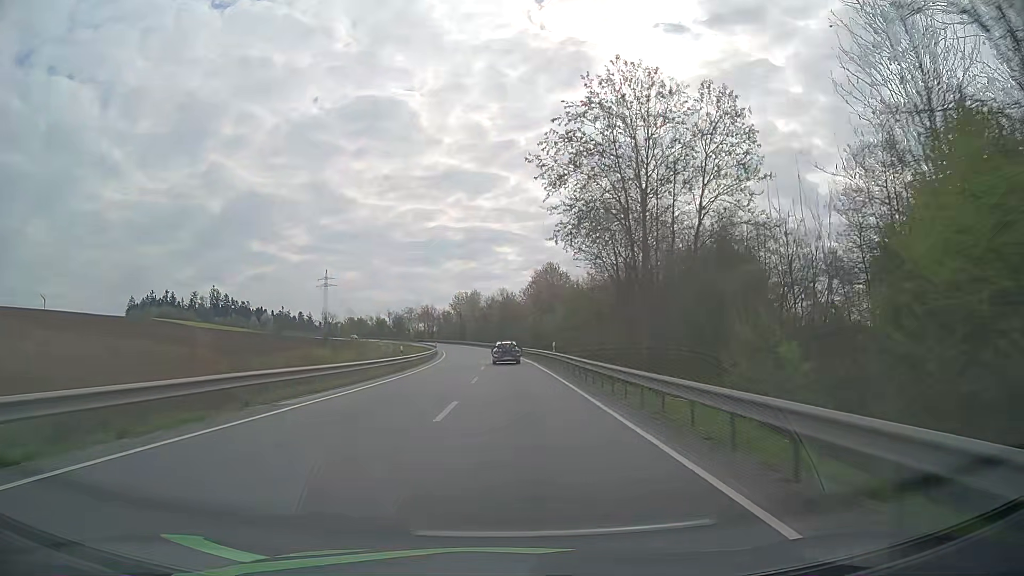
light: Day
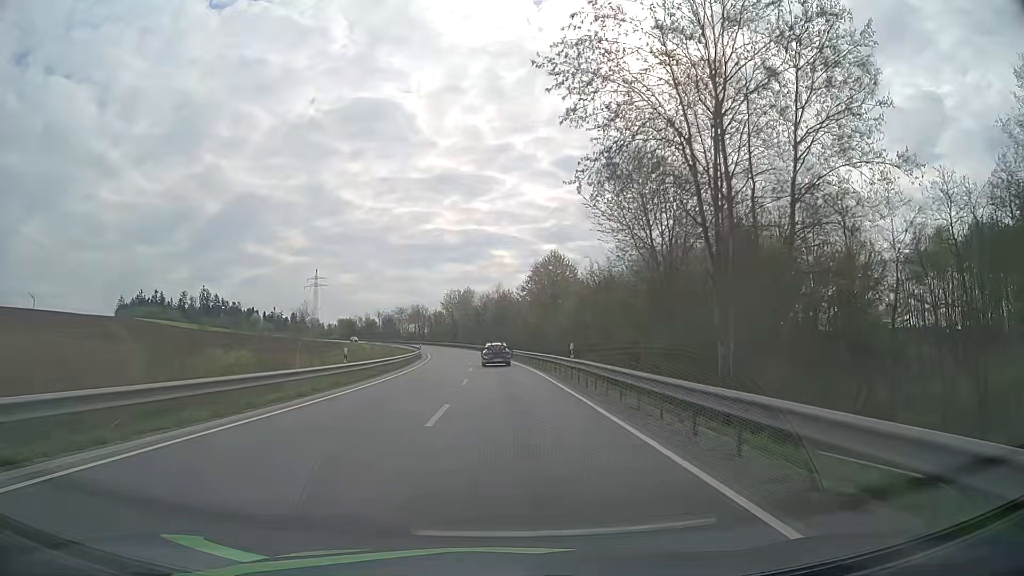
(+0.1, +12.6) m; 0°
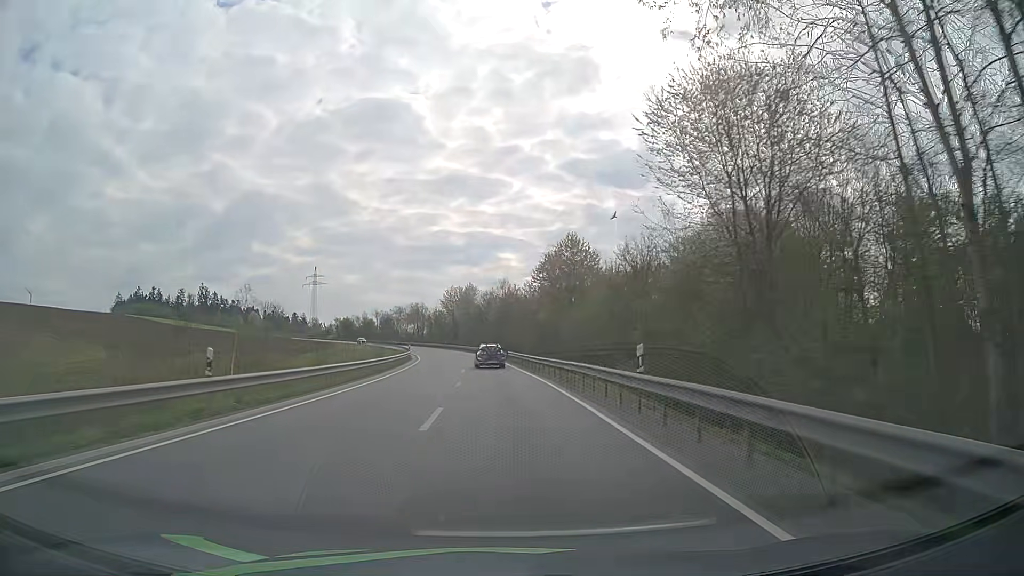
(0.0, +12.6) m; 0°
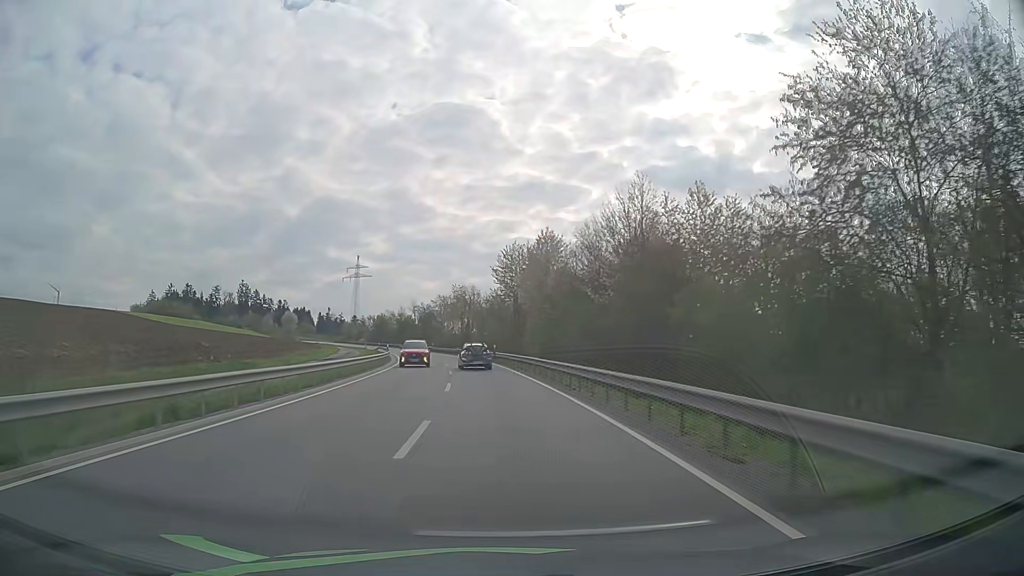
(-2.8, +63.1) m; -6°
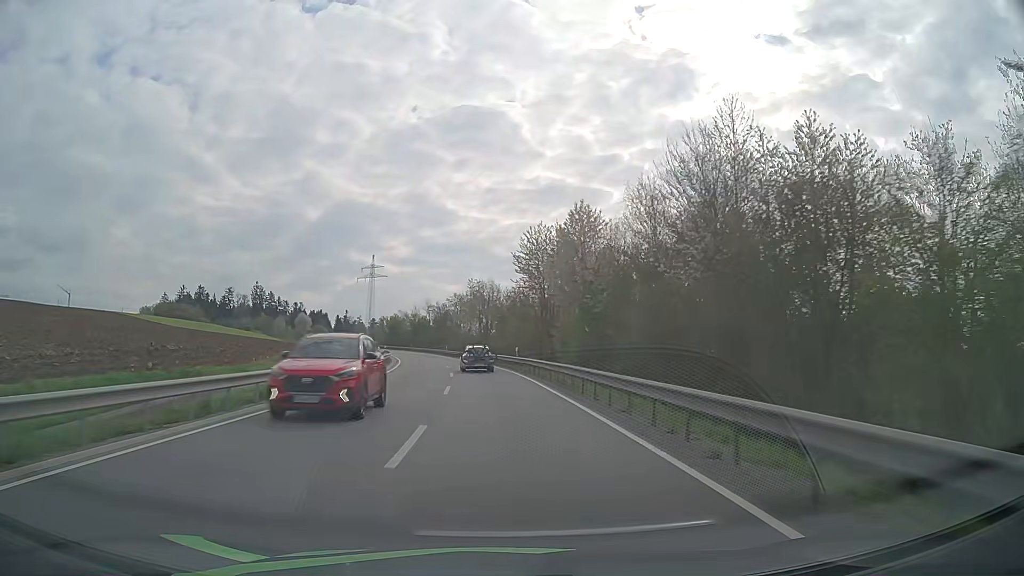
(-0.2, +12.6) m; -2°
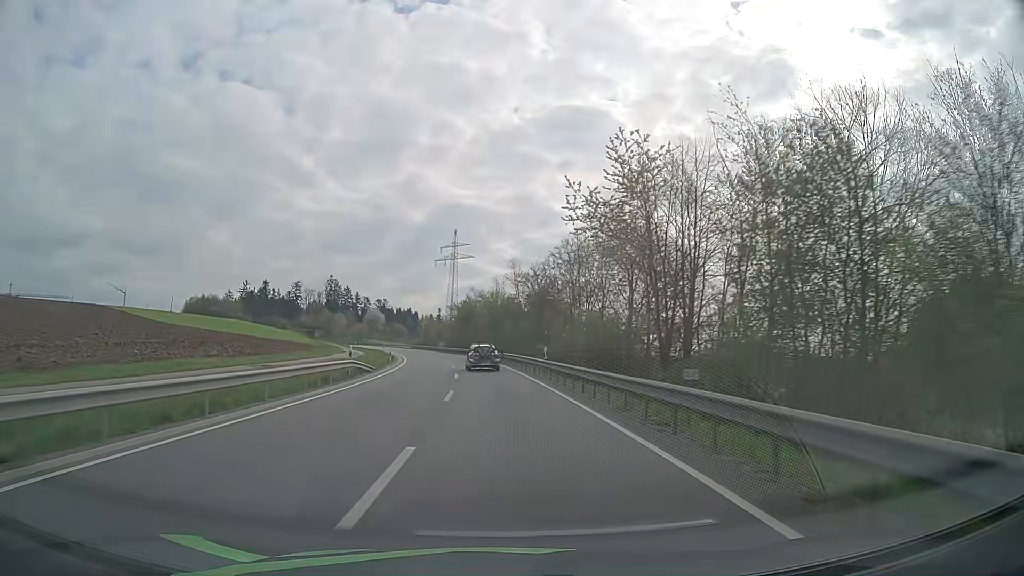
(-4.9, +62.7) m; -9°
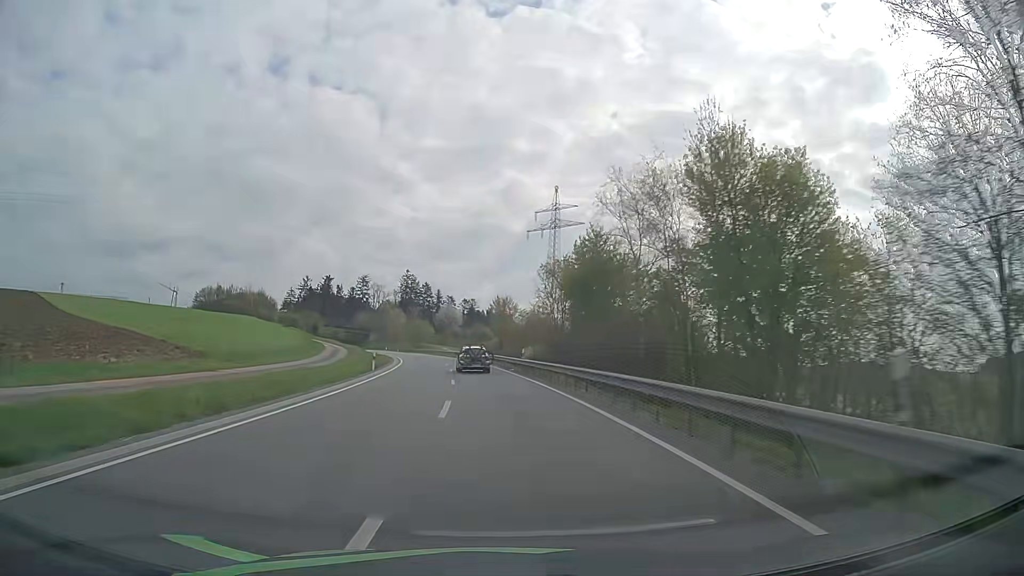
(-5.0, +64.1) m; -9°
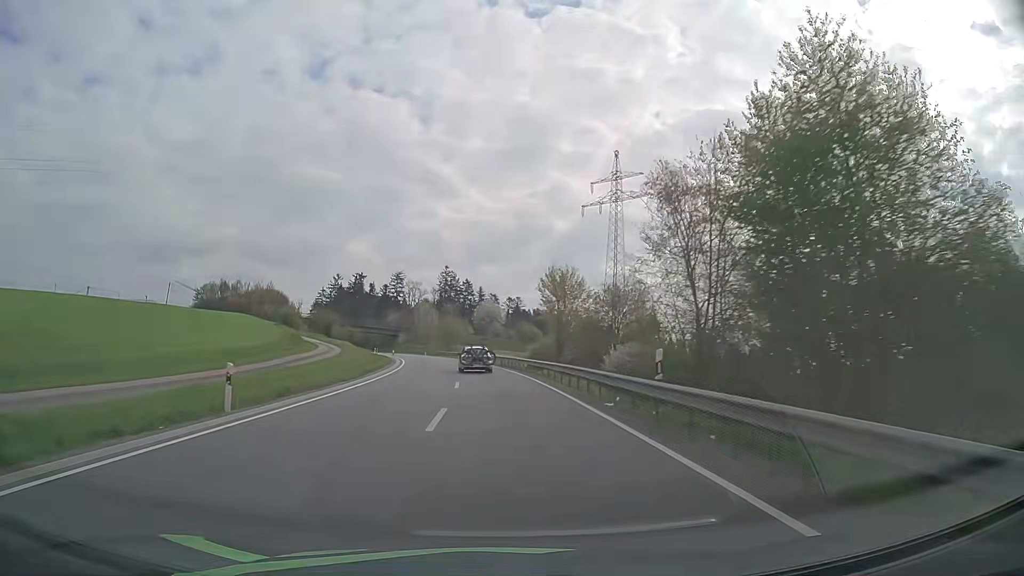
(-0.9, +26.4) m; -4°
(0, +10) (0, +20) (-1, +30) (-2, +40) (-3, +50) (-4, +60) (-6, +70) (-8, +79) (-10, +89) (-12, +99) m
